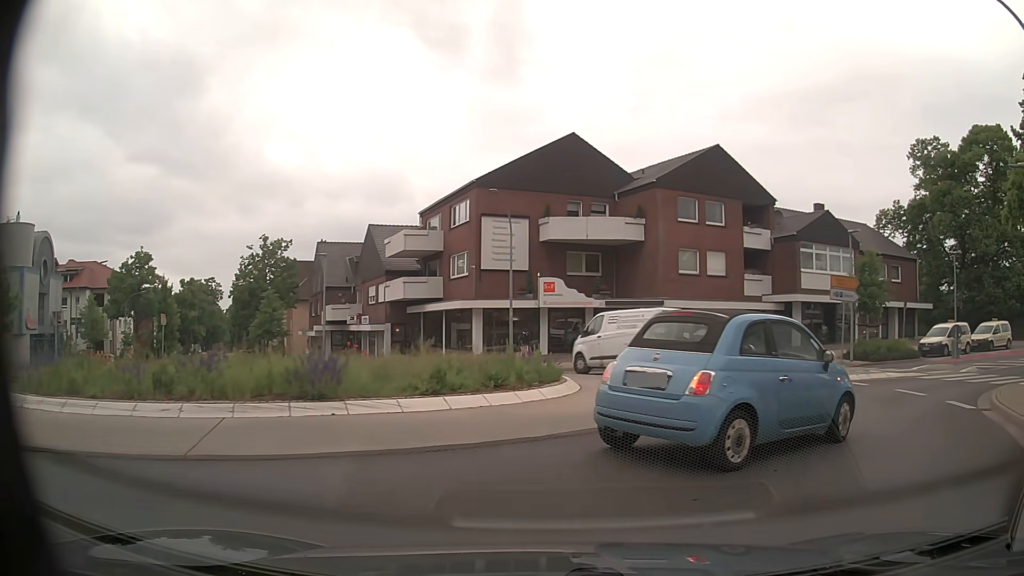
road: unclassified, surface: asphalt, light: Day
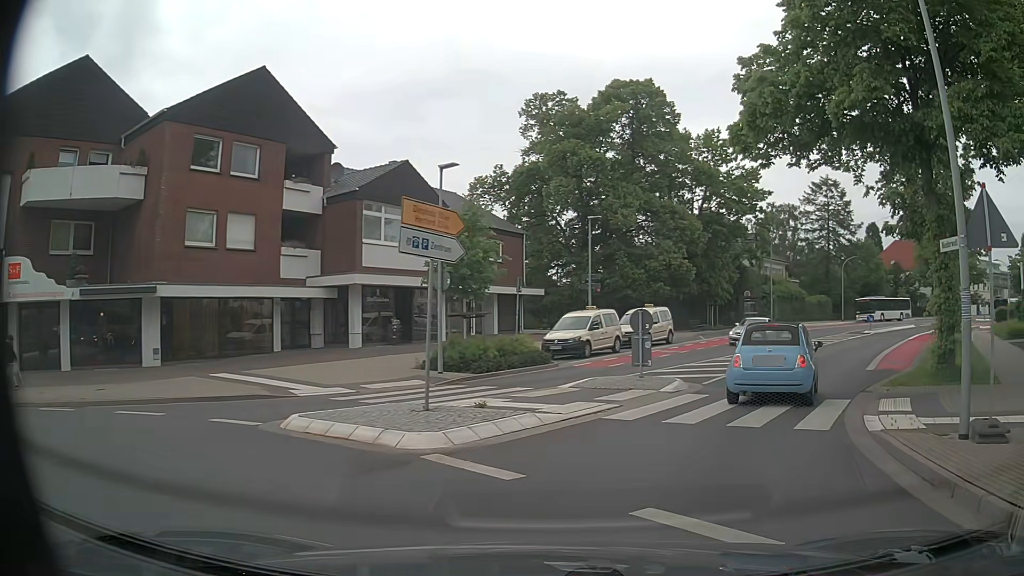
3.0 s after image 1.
(+3.8, +11.8) m; +35°
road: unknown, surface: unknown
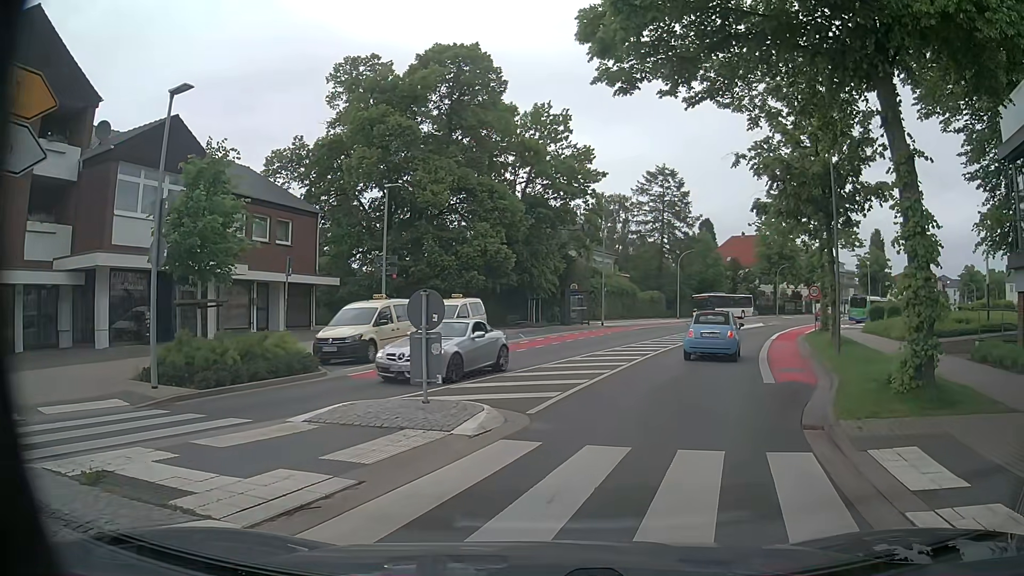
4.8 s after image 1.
(+0.8, +6.0) m; +14°
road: unclassified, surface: asphalt
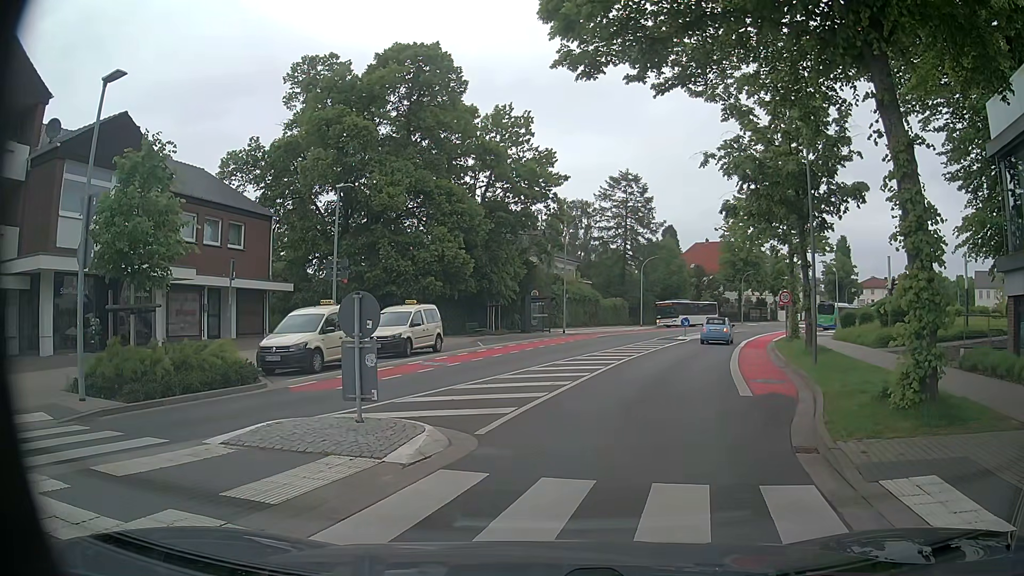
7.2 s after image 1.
(+0.1, +1.2) m; +4°
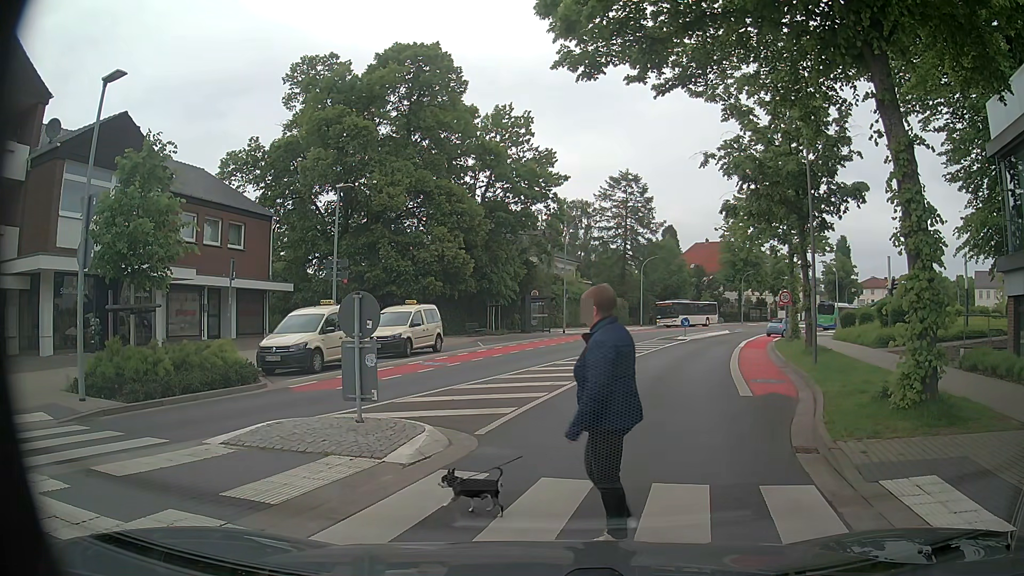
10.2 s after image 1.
(0.0, 0.0) m; 0°
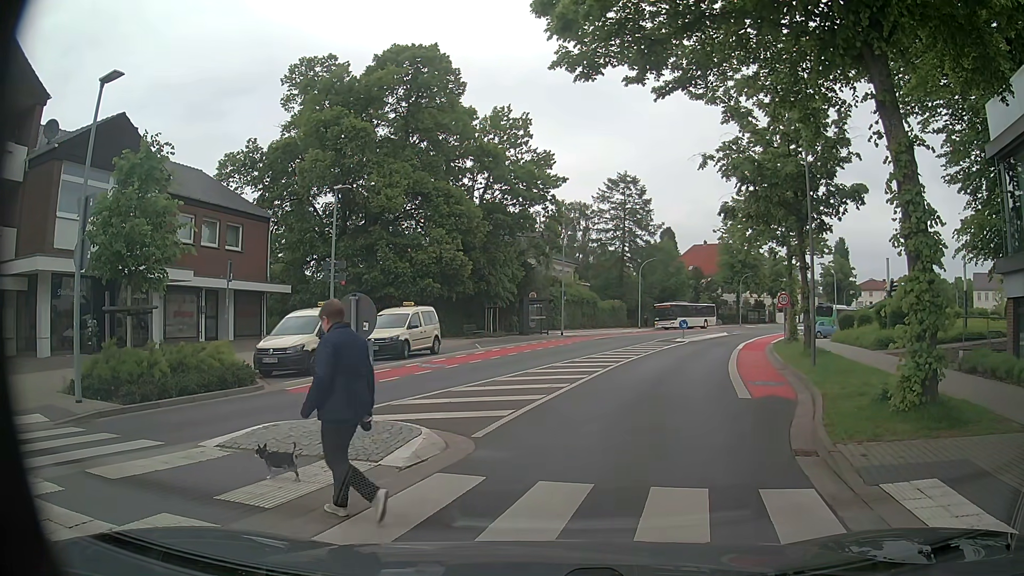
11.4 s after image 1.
(0.0, 0.0) m; 0°
